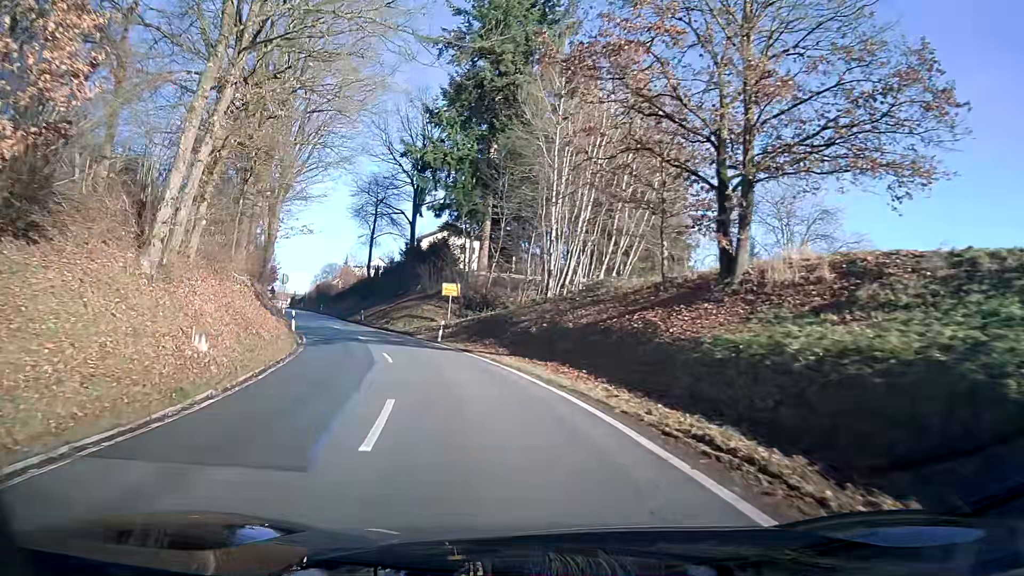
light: Day
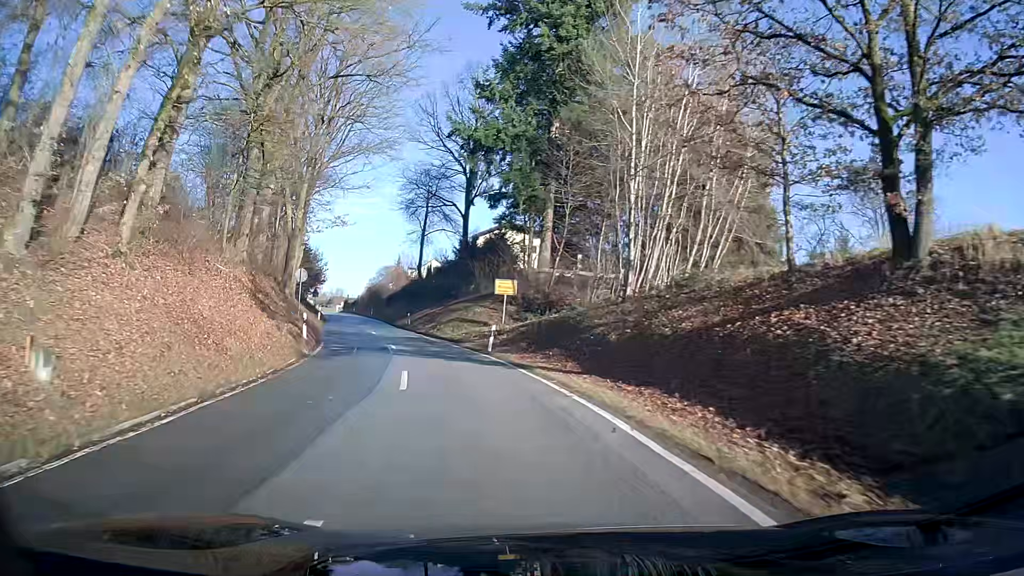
(-0.3, +6.8) m; -4°
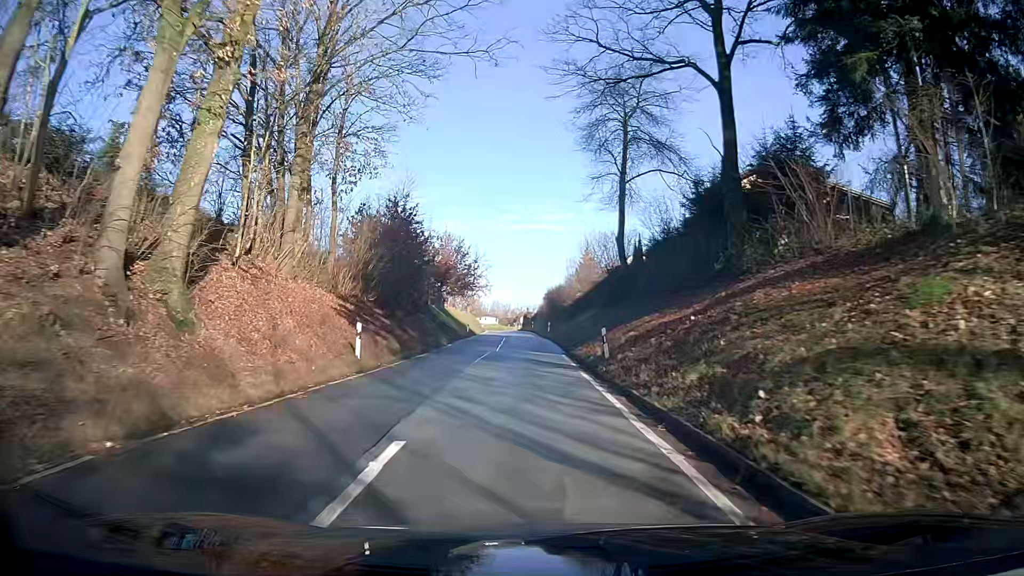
(-5.0, +33.3) m; -15°
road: tertiary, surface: asphalt
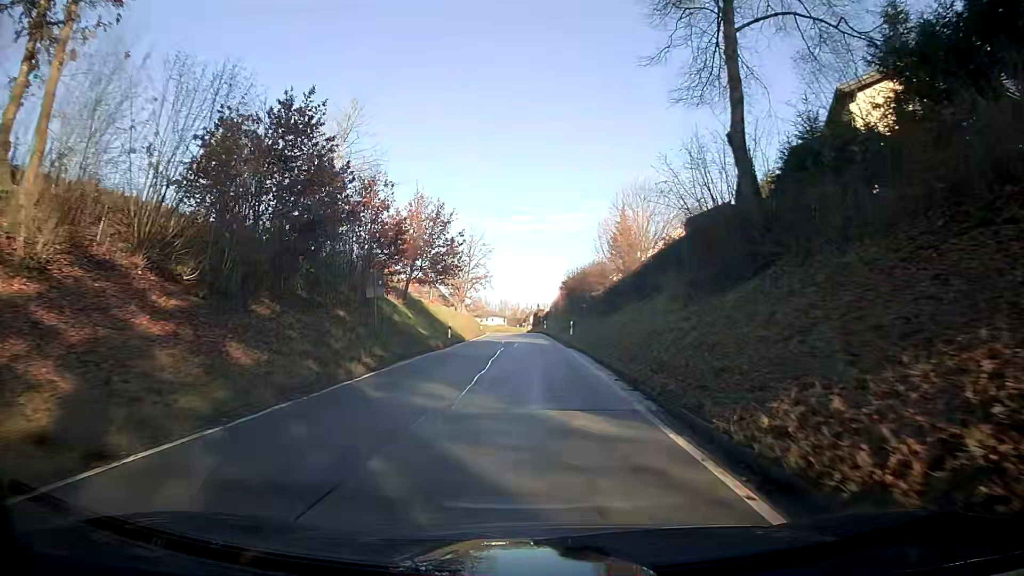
(-0.4, +21.3) m; -1°
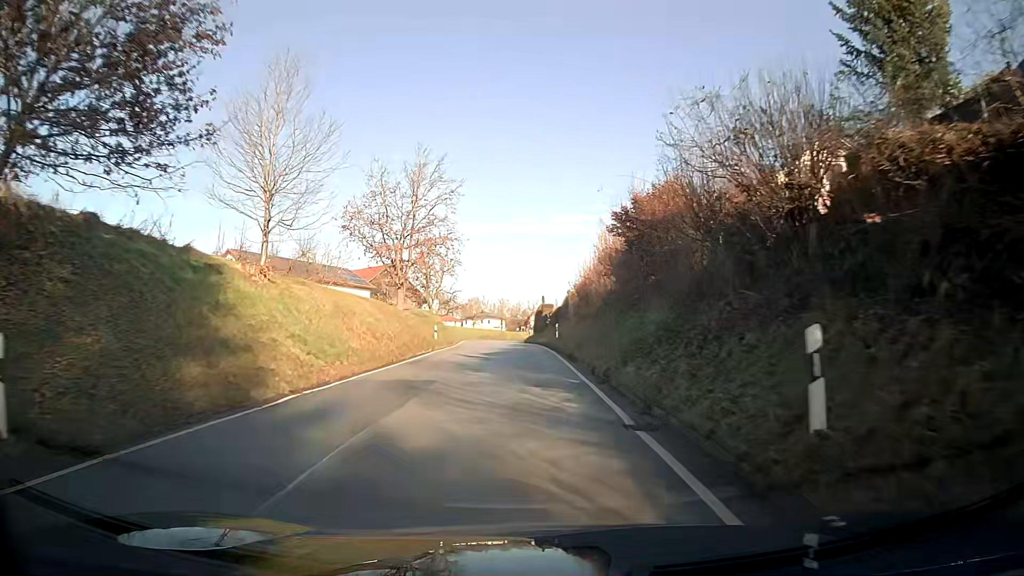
(-0.1, +36.9) m; -1°
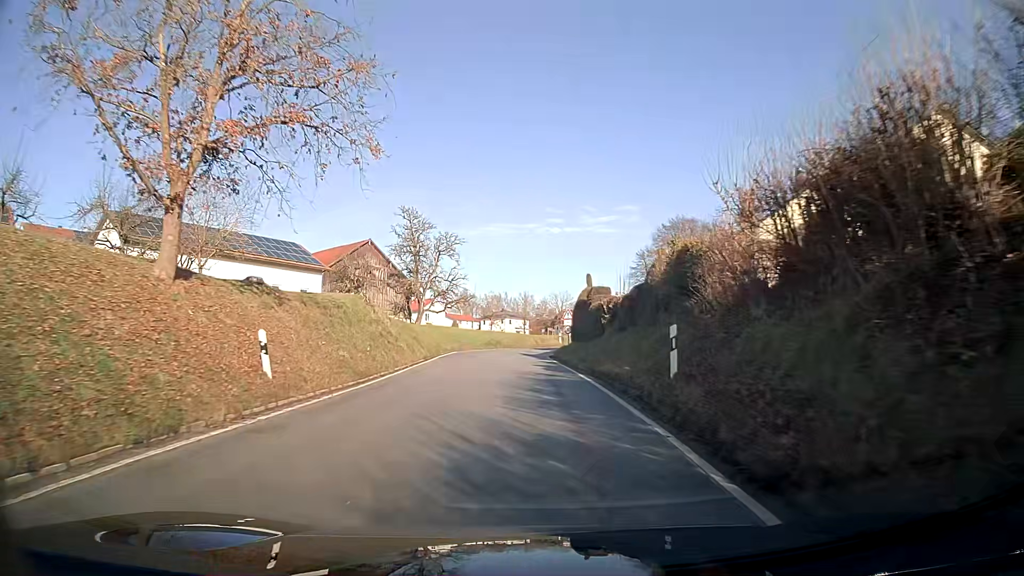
(-0.6, +29.0) m; -2°
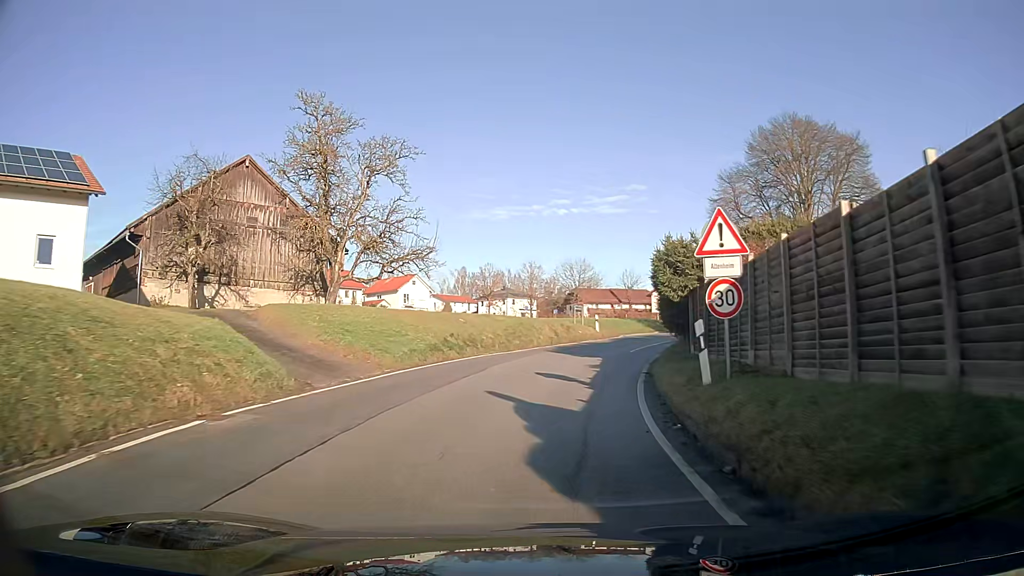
(-0.3, +33.9) m; +1°
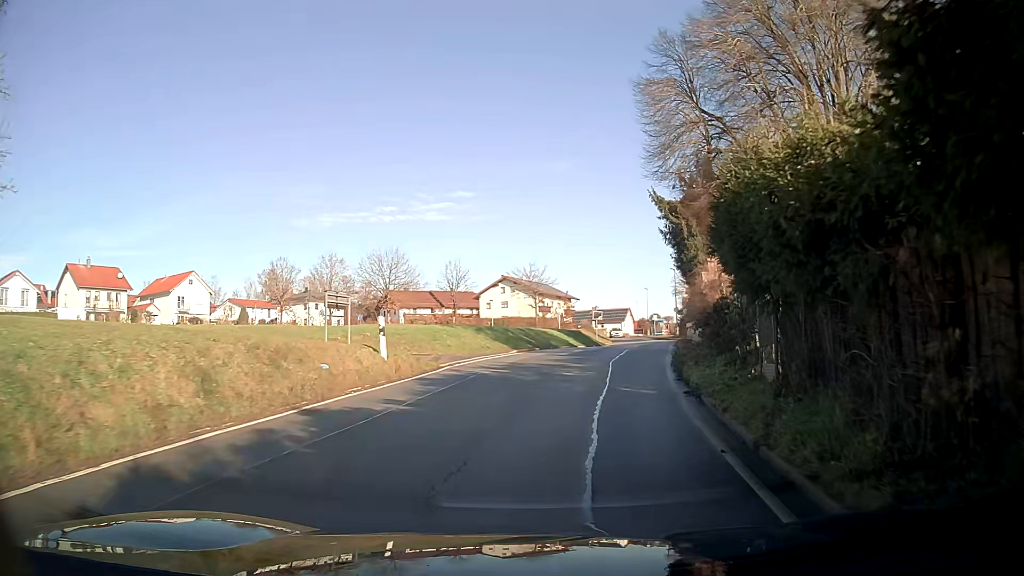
(+2.8, +24.9) m; +15°
(+1, +10) (+2, +20) (+4, +30) (+6, +40) (+8, +49) (+9, +59) (+11, +69) (+12, +79) (+12, +89) (+12, +99) m
